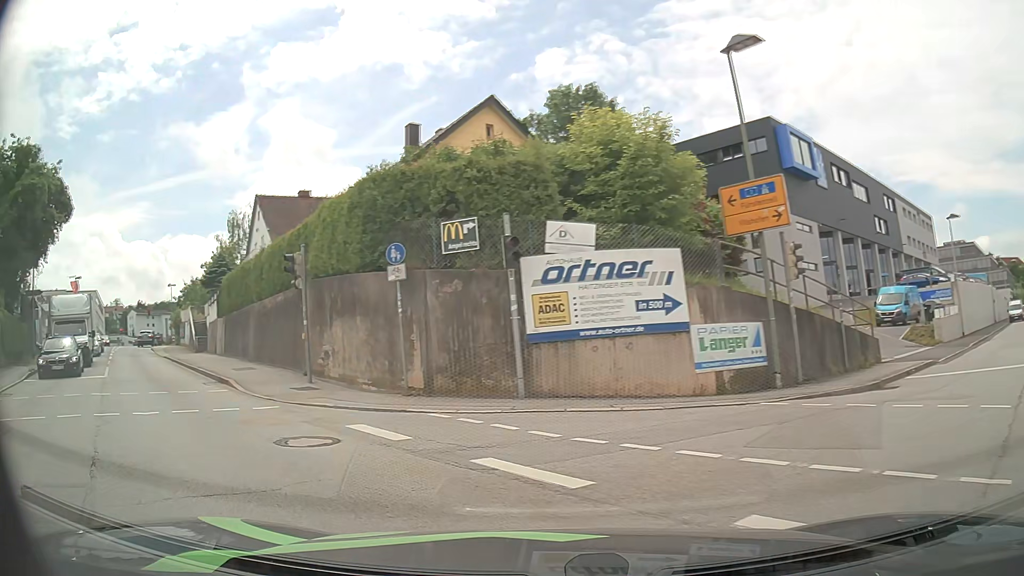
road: residential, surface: asphalt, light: Day
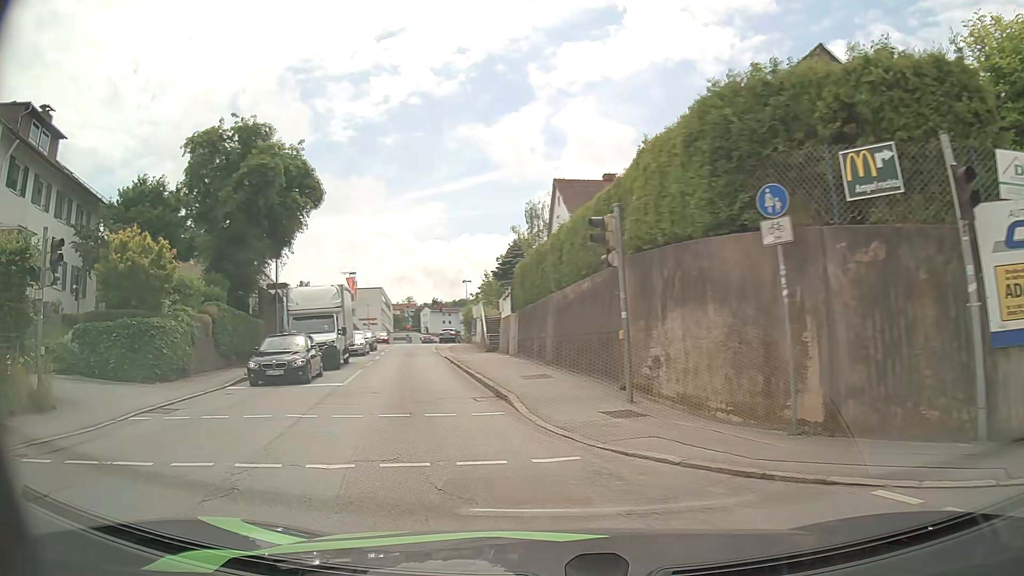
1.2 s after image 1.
(-0.9, +5.2) m; -24°
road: tertiary
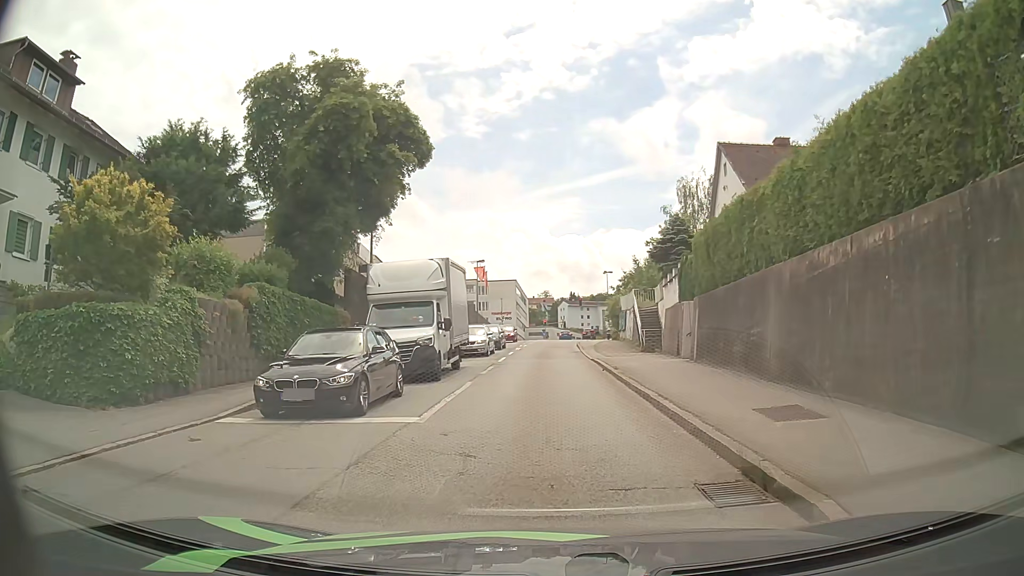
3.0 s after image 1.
(-1.5, +8.2) m; -13°
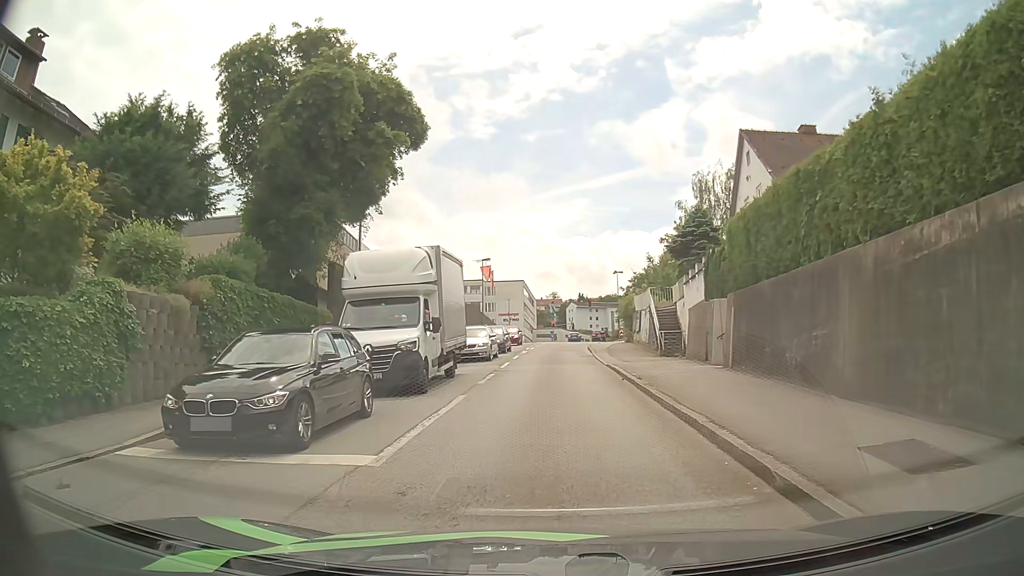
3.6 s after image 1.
(0.0, +3.1) m; 0°
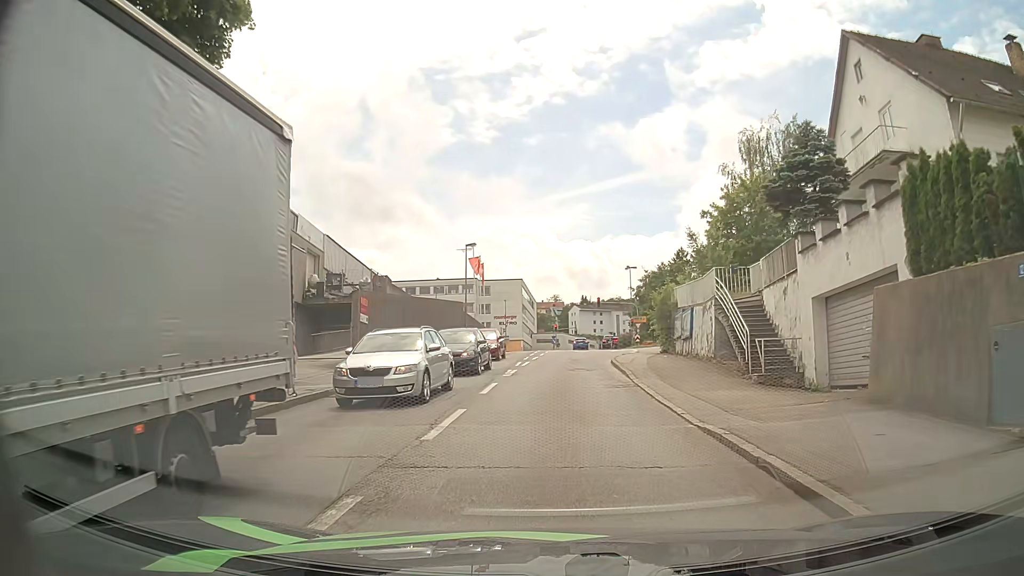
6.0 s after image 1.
(-0.1, +14.2) m; -1°
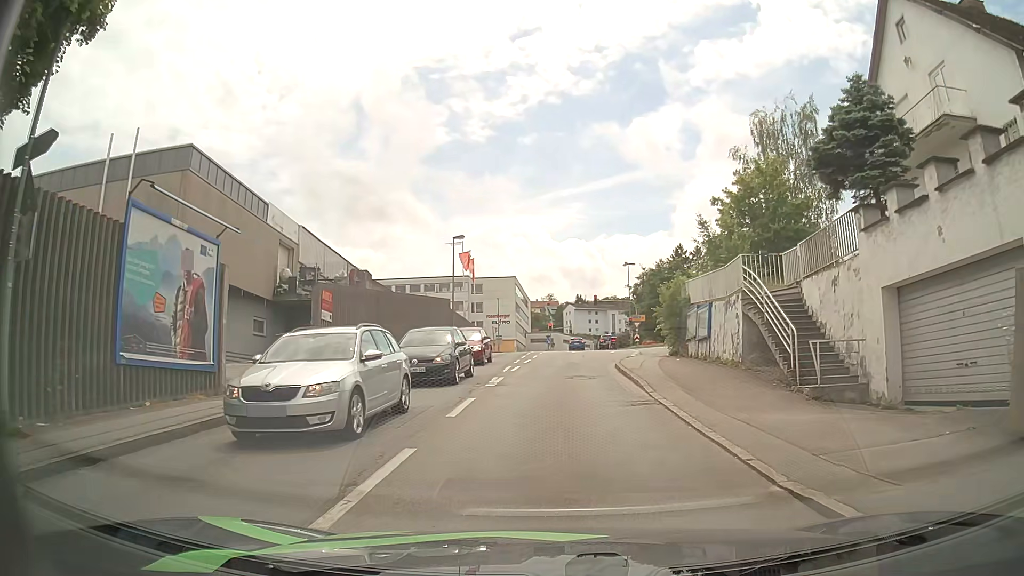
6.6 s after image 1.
(0.0, +3.9) m; 0°
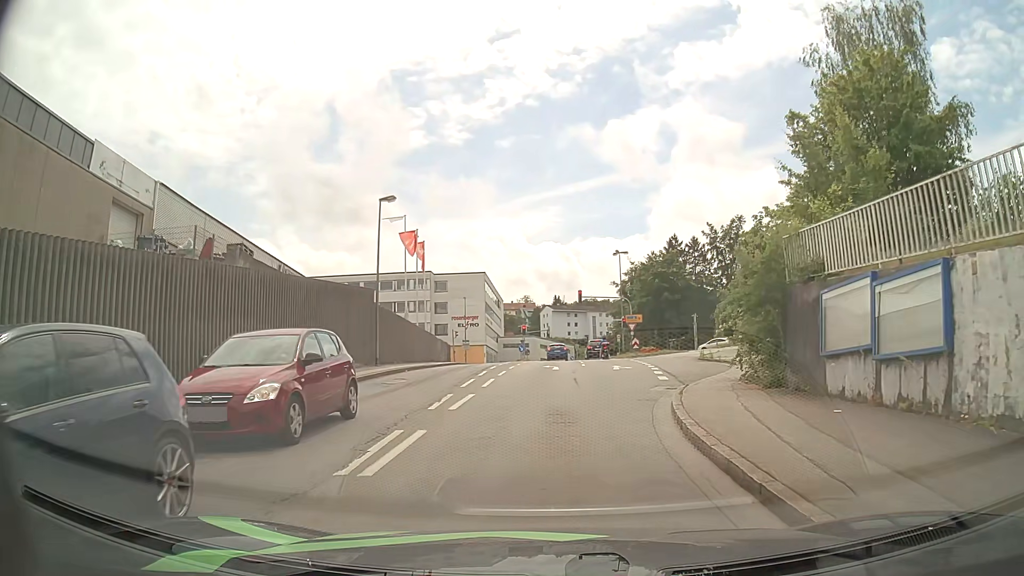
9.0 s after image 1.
(+0.4, +15.1) m; +2°
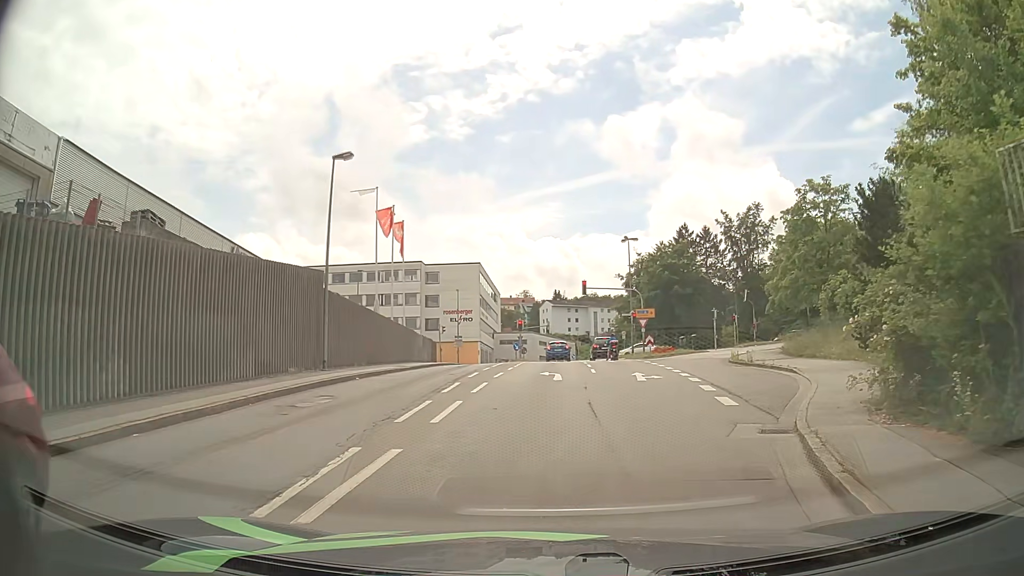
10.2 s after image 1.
(0.0, +7.4) m; +1°
(0, +10) (0, +20) (0, +30) (0, +40) (0, +50) (0, +60) (-1, +70) (-5, +79) (-13, +84) (-23, +85) m
